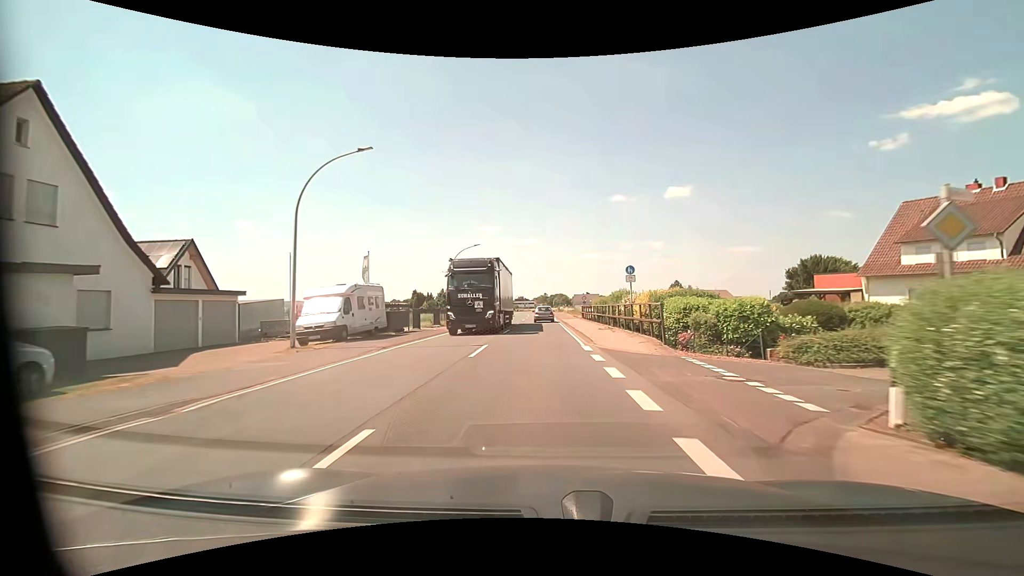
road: primary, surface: asphalt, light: Day
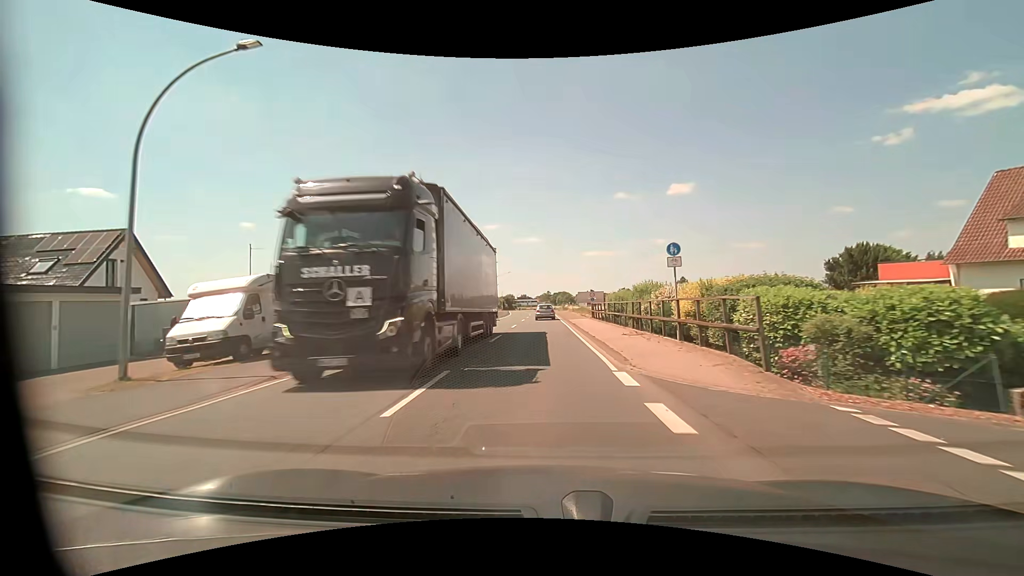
(0.0, +7.4) m; 0°
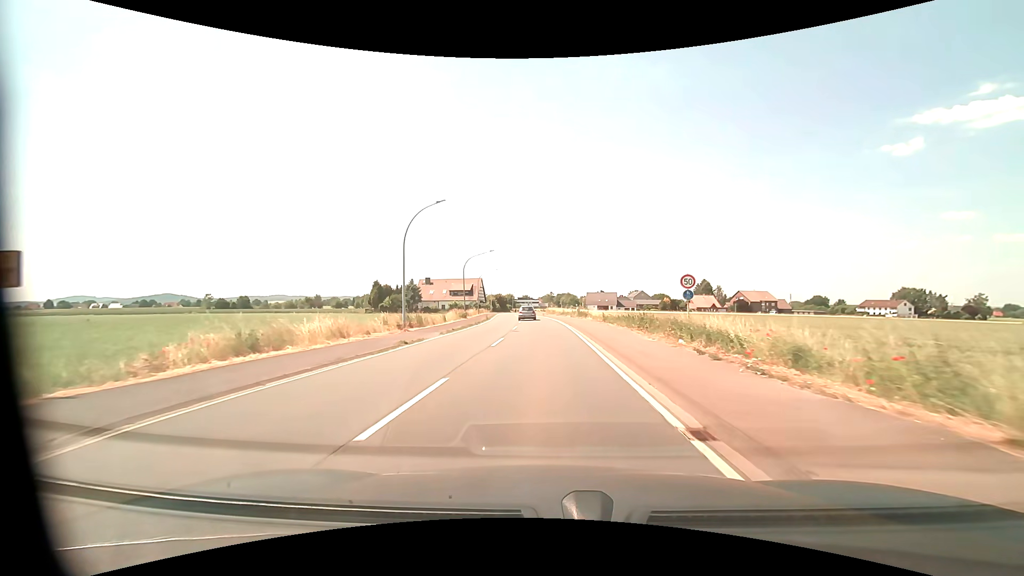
(-0.4, +38.4) m; -1°
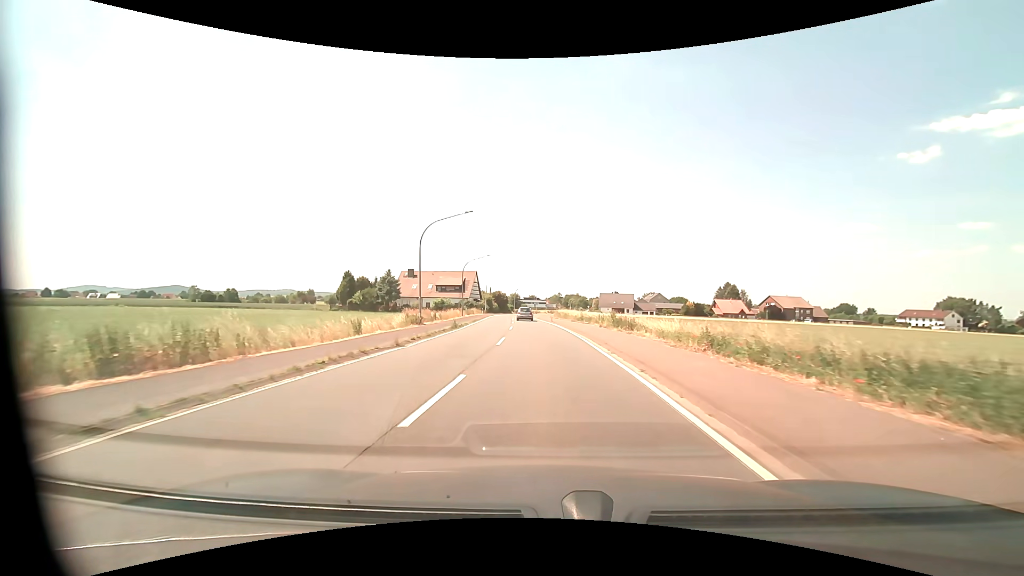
(-0.3, +24.0) m; -1°
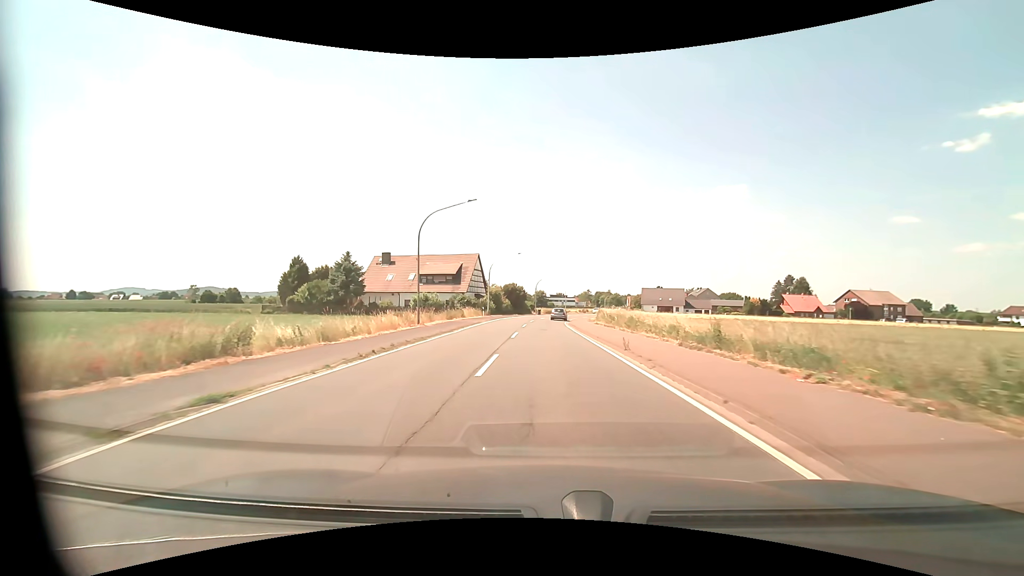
(-0.7, +32.8) m; -3°
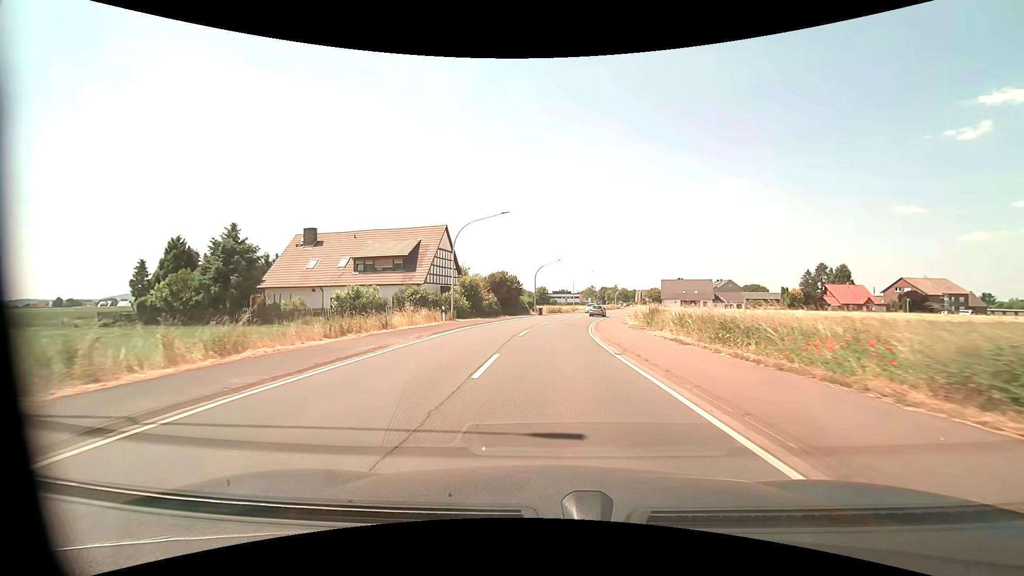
(-0.1, +25.0) m; 0°
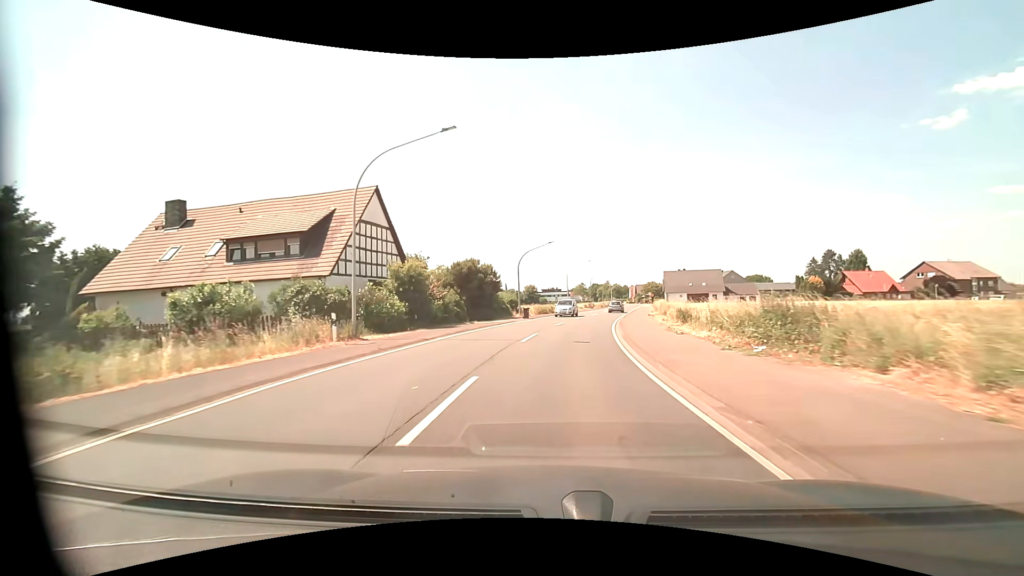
(+0.1, +16.7) m; +1°
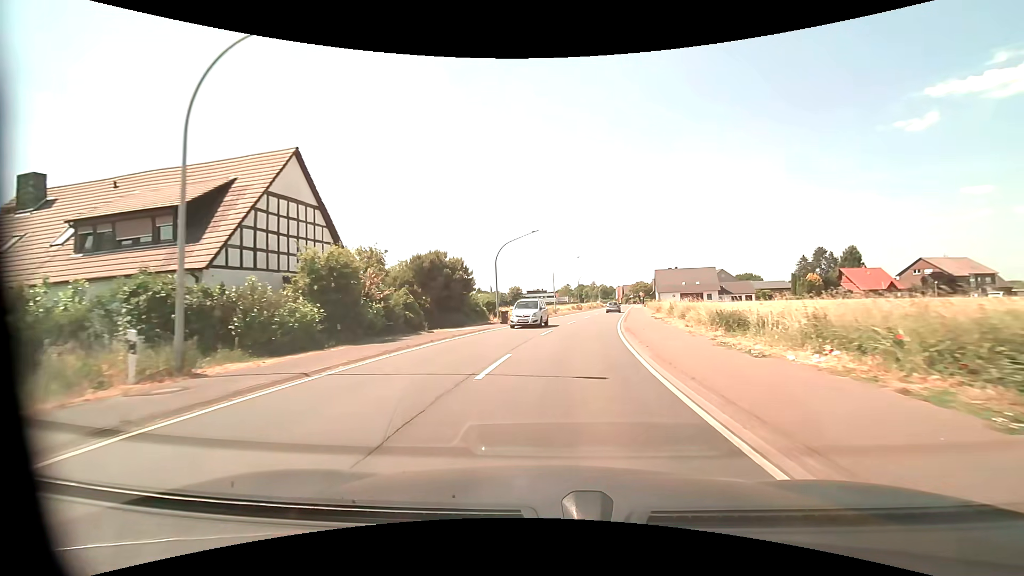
(+0.1, +8.2) m; +2°
(0, +10) (+1, +20) (+2, +30) (+4, +40) (+5, +50) (+7, +59) (+9, +69) (+11, +79) (+12, +89) (+14, +99) m
